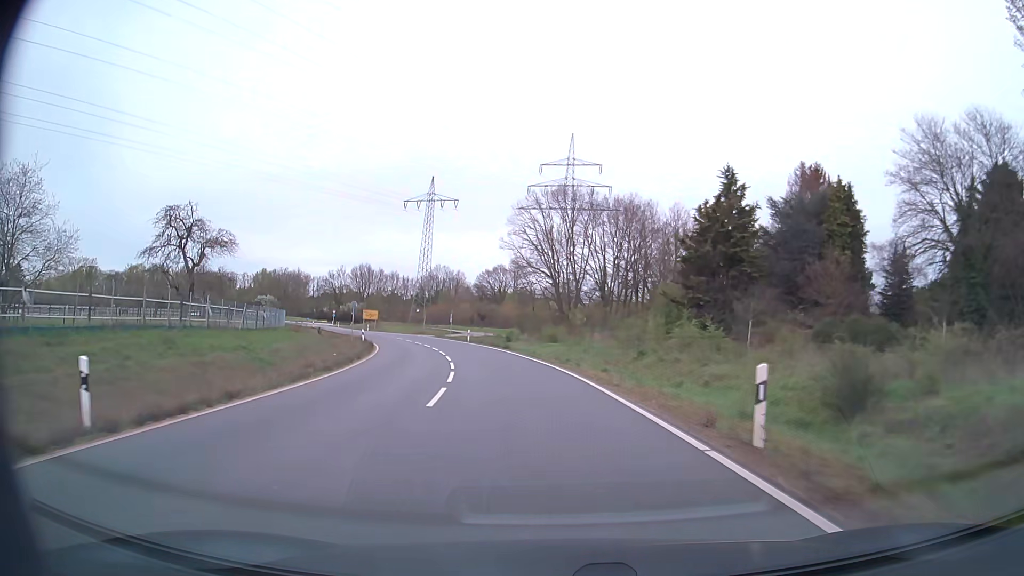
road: secondary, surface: asphalt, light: Day
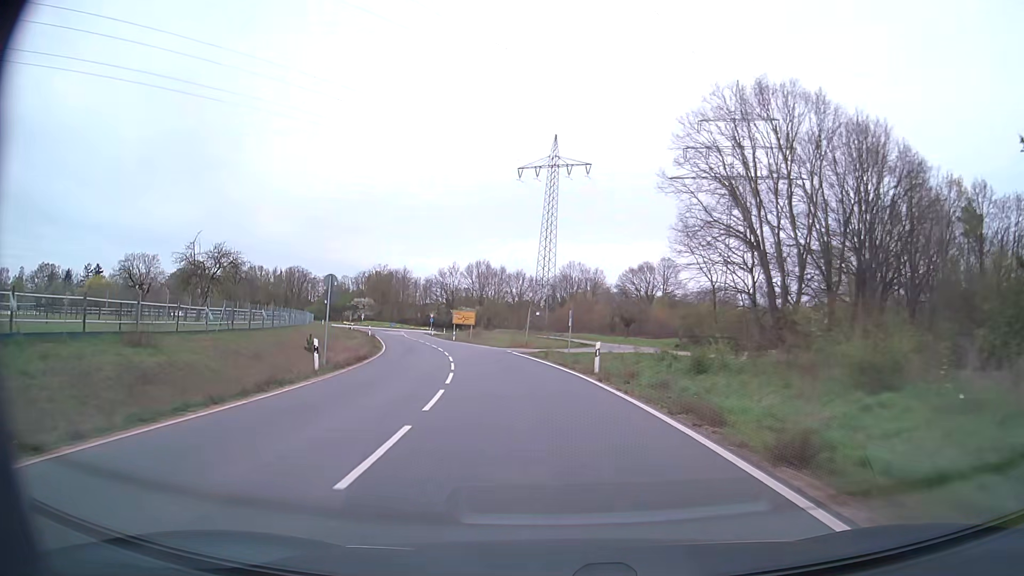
(-3.7, +35.6) m; -12°
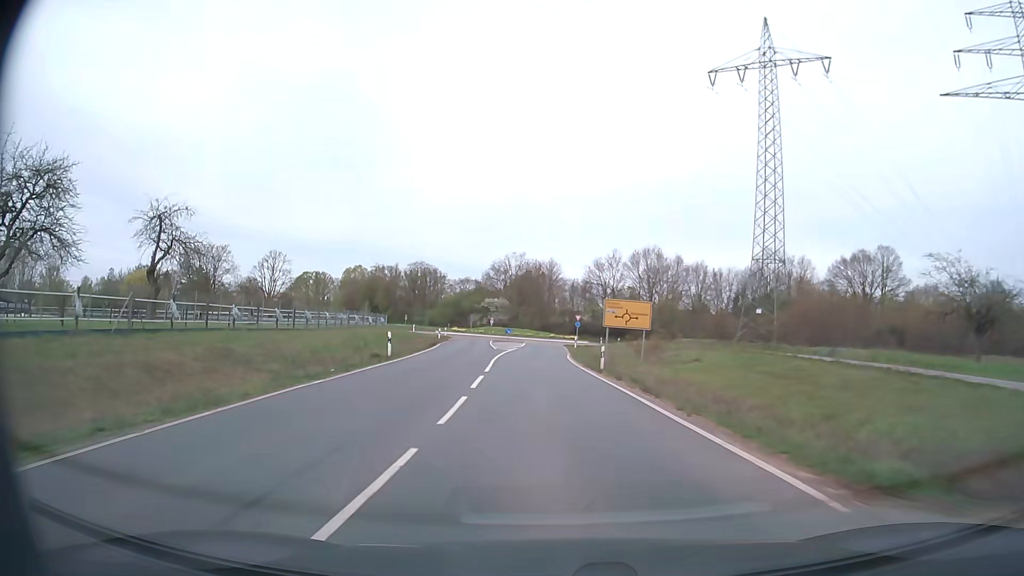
(-5.2, +42.5) m; -14°
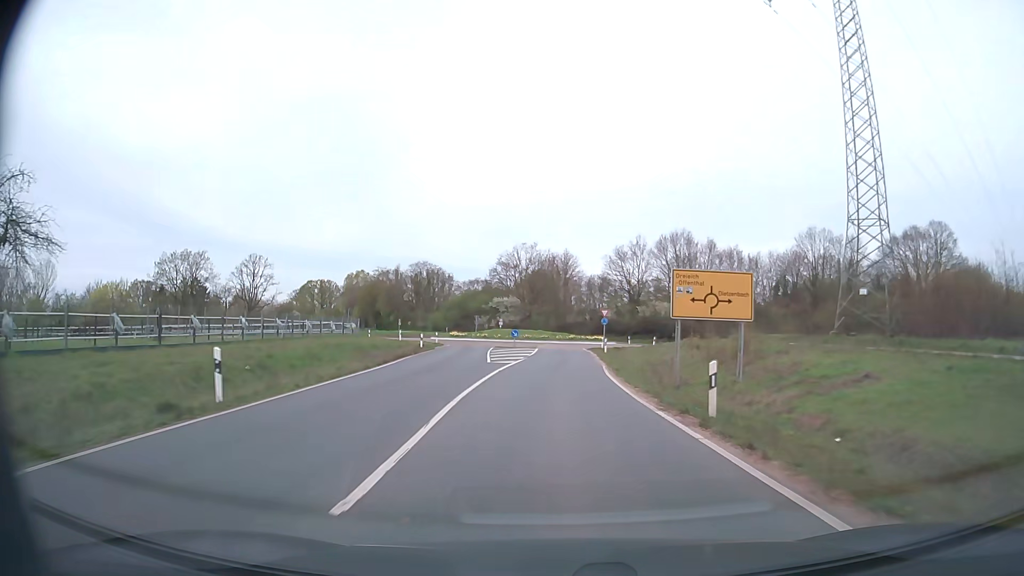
(-0.4, +16.6) m; -2°
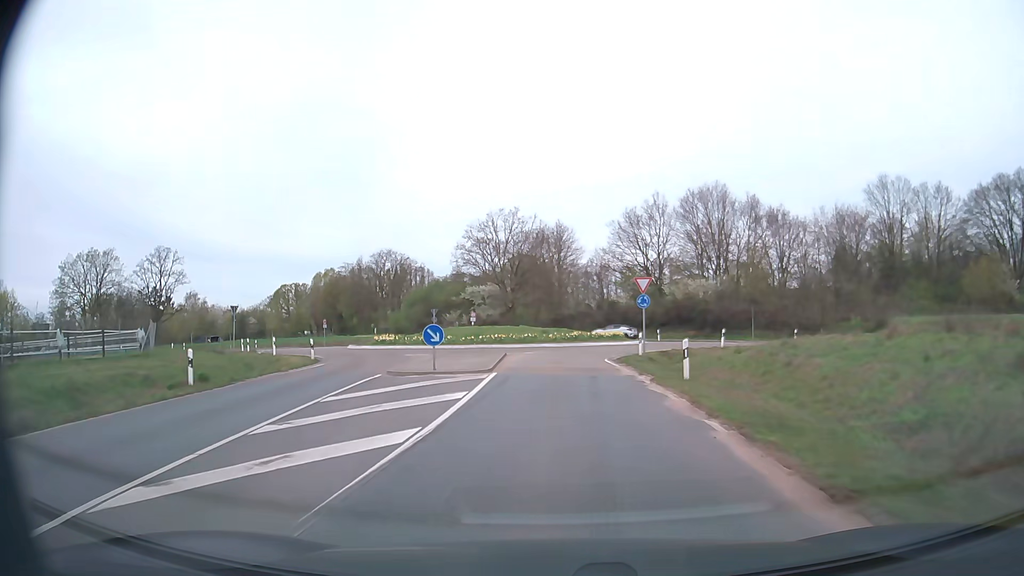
(+0.3, +30.5) m; 0°
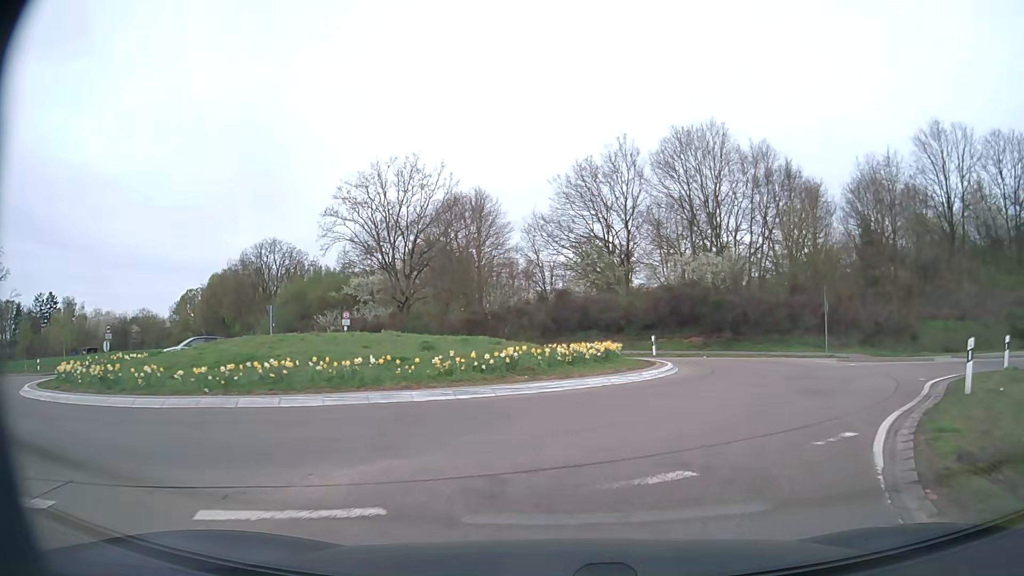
(+0.4, +27.8) m; +5°
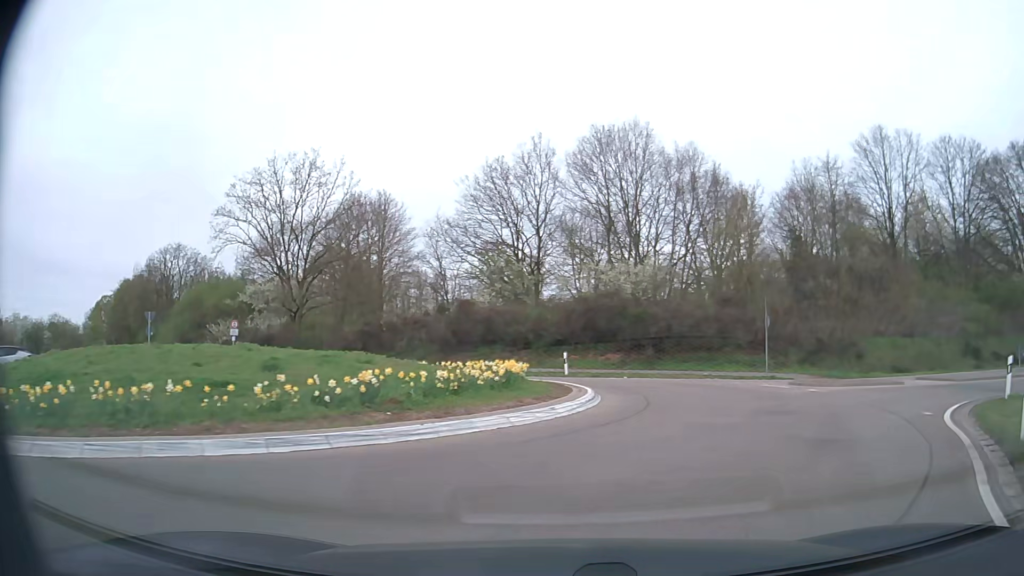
(+0.3, +4.5) m; +7°
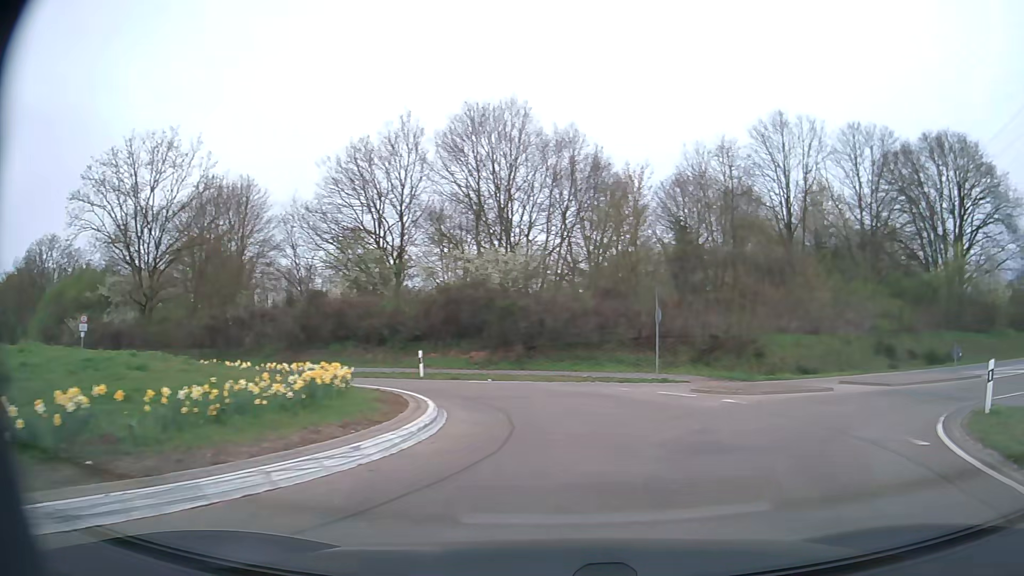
(+0.4, +4.3) m; +11°
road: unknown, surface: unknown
(+2, +10) (+9, +17) (+18, +22) (+26, +27) (+35, +31) (+44, +36) (+53, +40) (+62, +44) (+71, +49) (+80, +53) m
